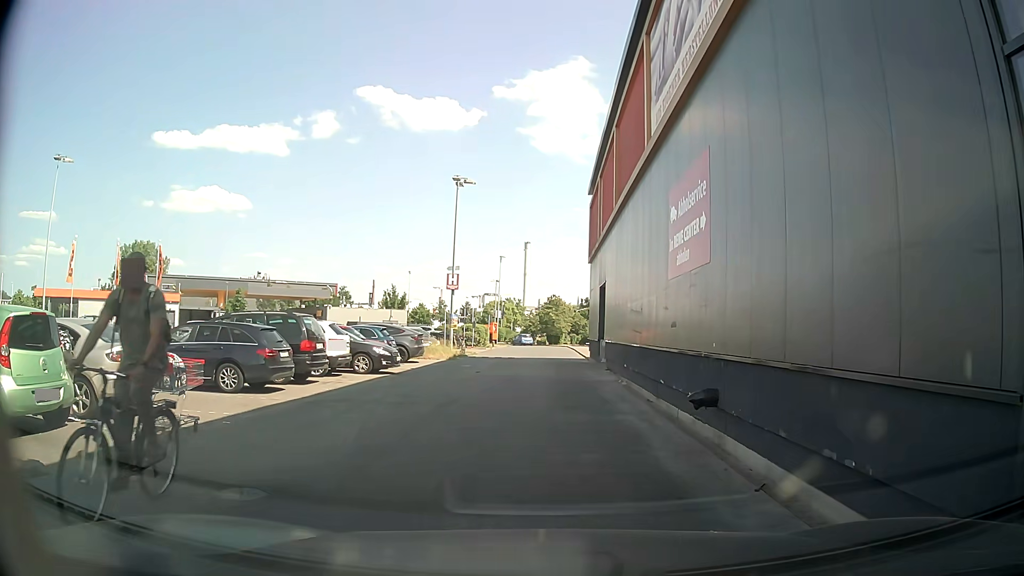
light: Day
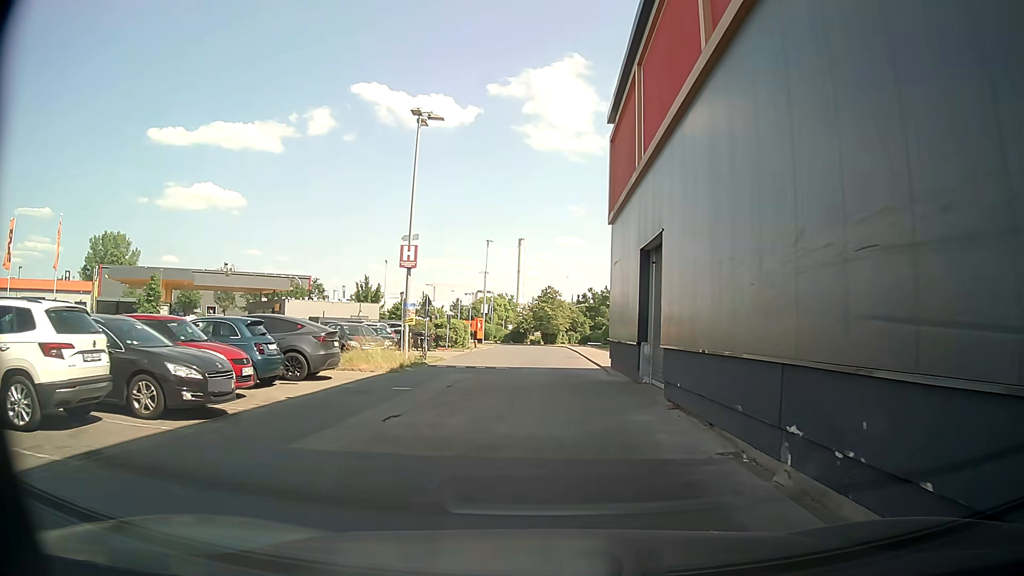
(+0.1, +12.6) m; +1°
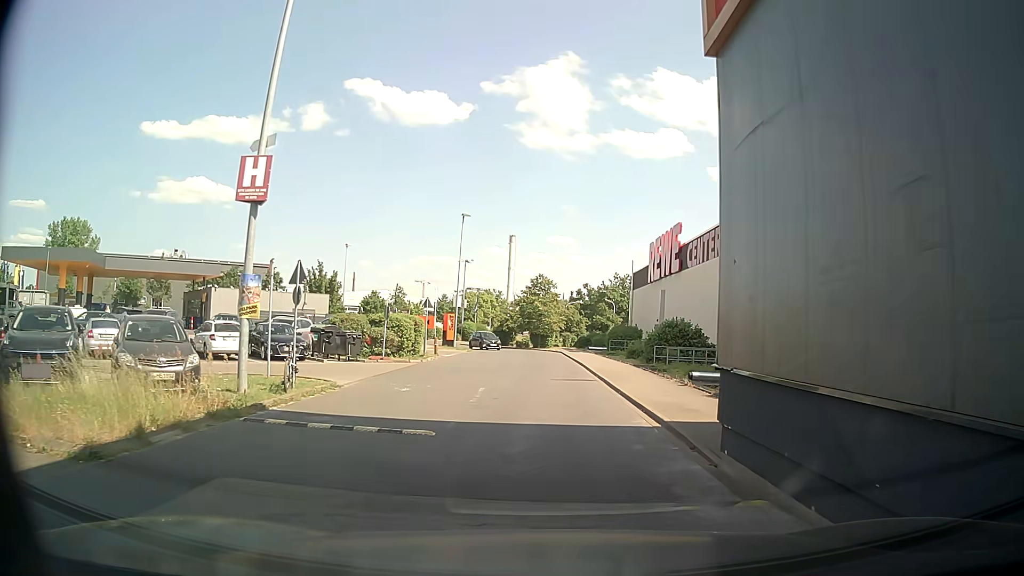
(+0.1, +14.7) m; +1°
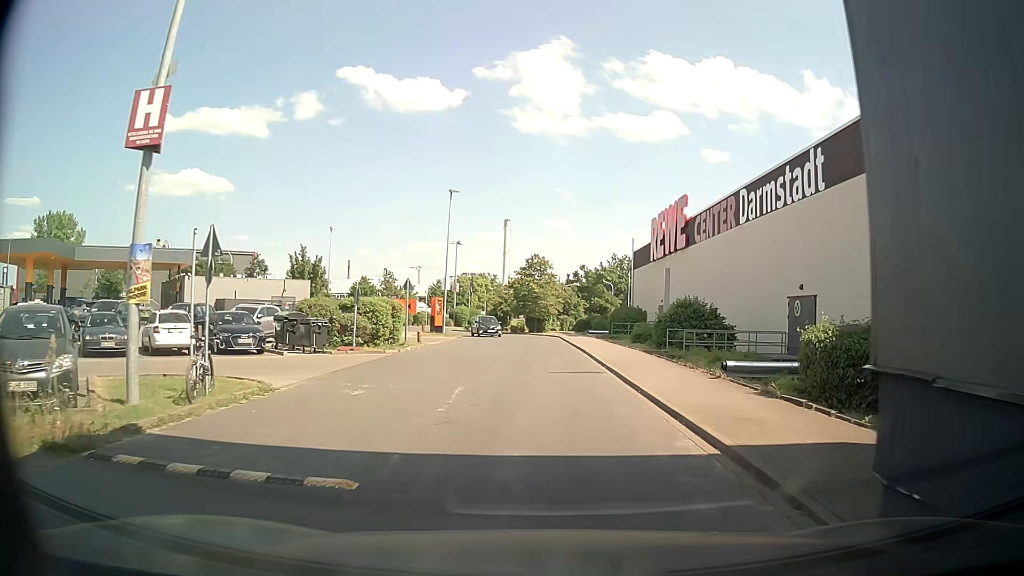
(-0.1, +3.9) m; -1°
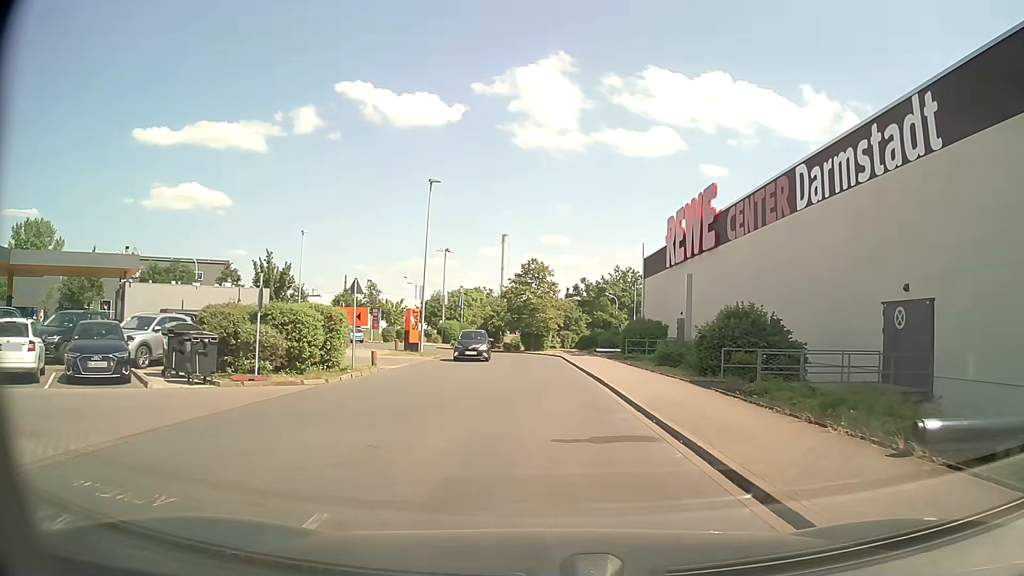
(+0.1, +8.4) m; +1°
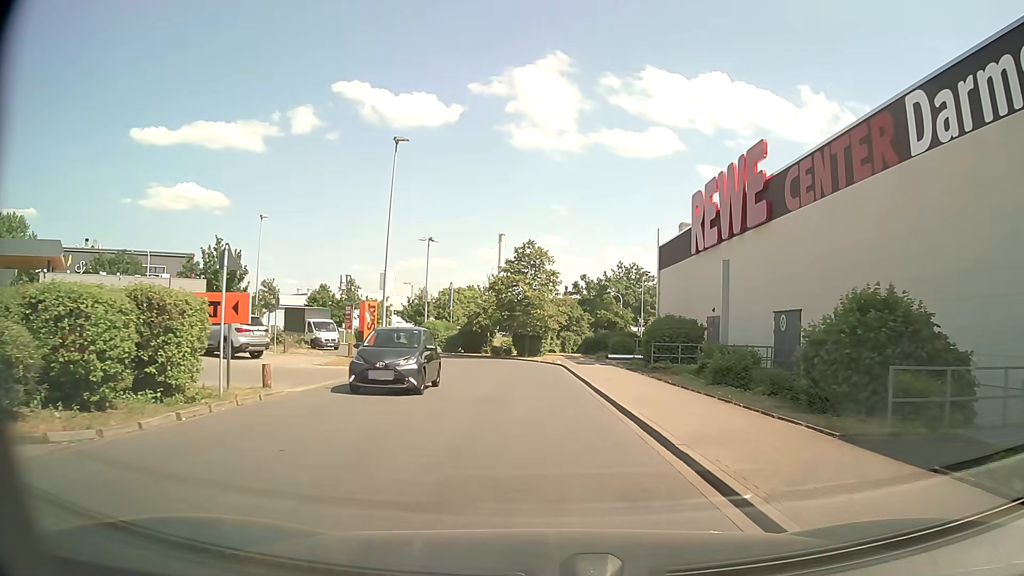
(+0.1, +9.3) m; +1°
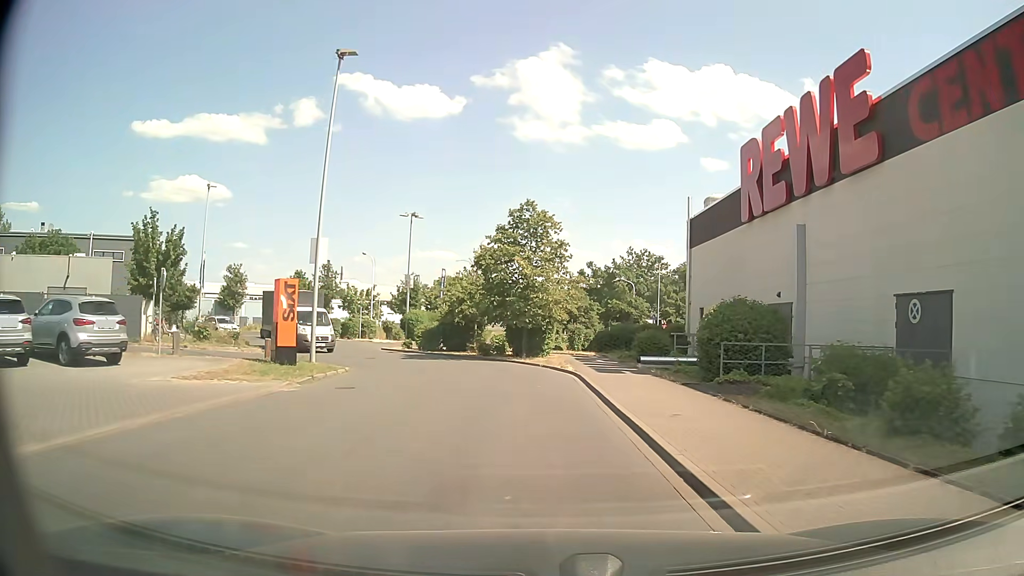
(0.0, +9.9) m; 0°
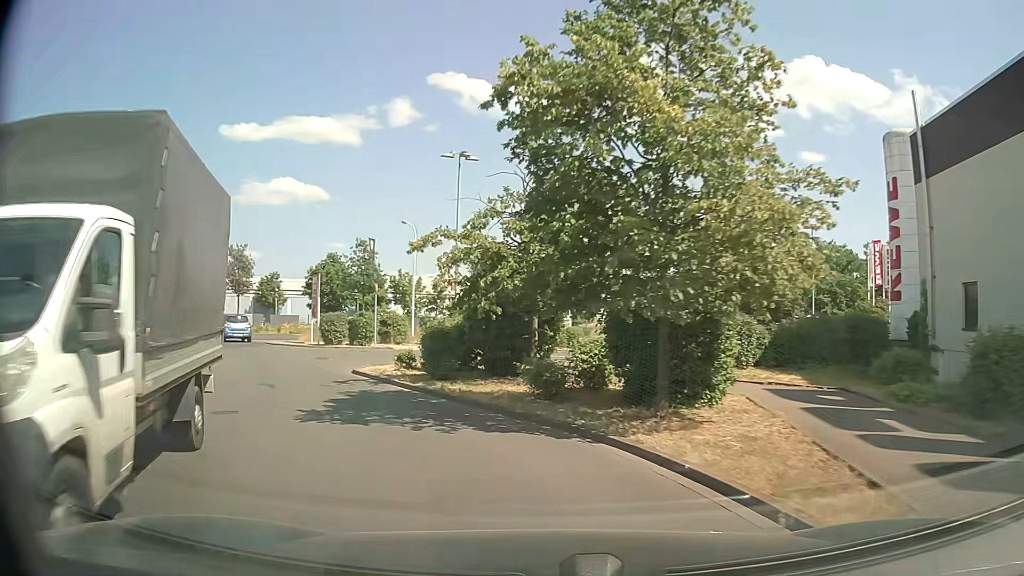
(-0.7, +19.0) m; -7°
